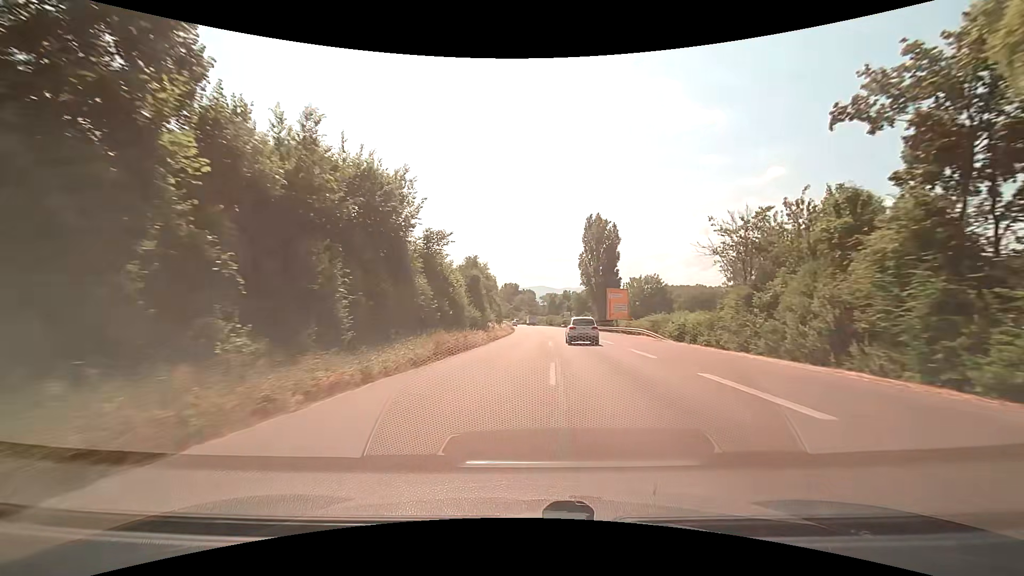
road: trunk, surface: asphalt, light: Day
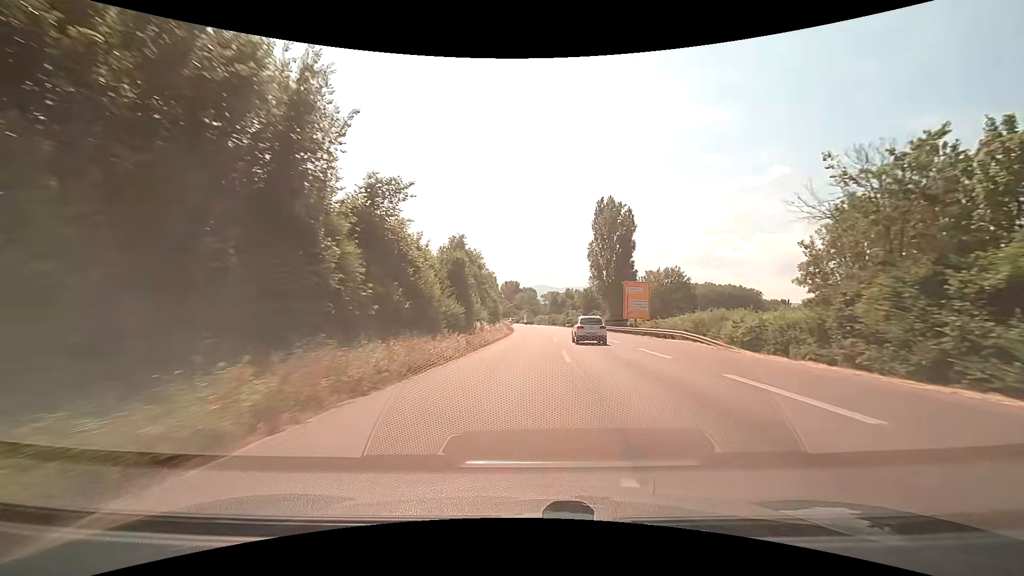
(0.0, +12.1) m; 0°
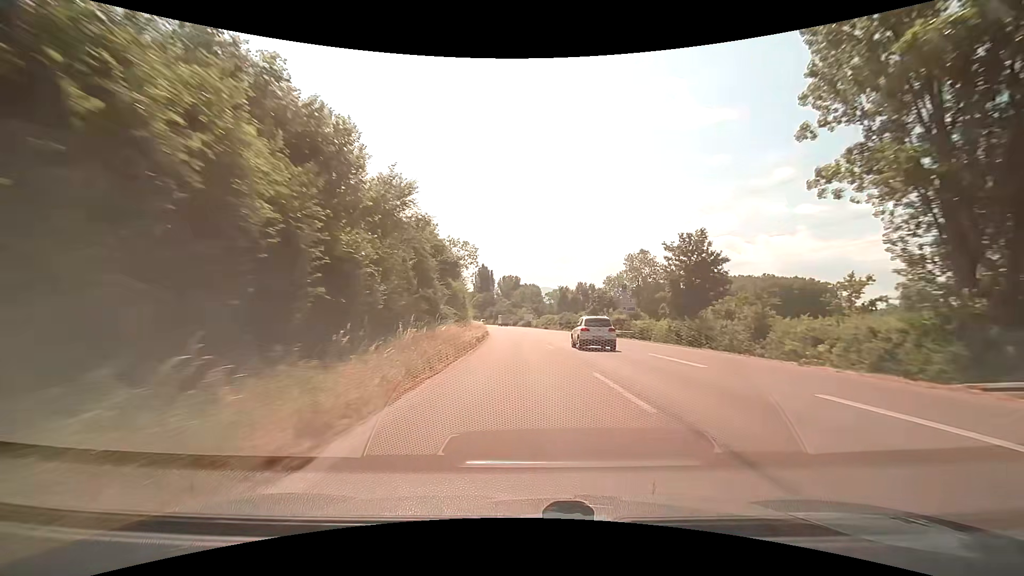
(+0.5, +63.6) m; 0°
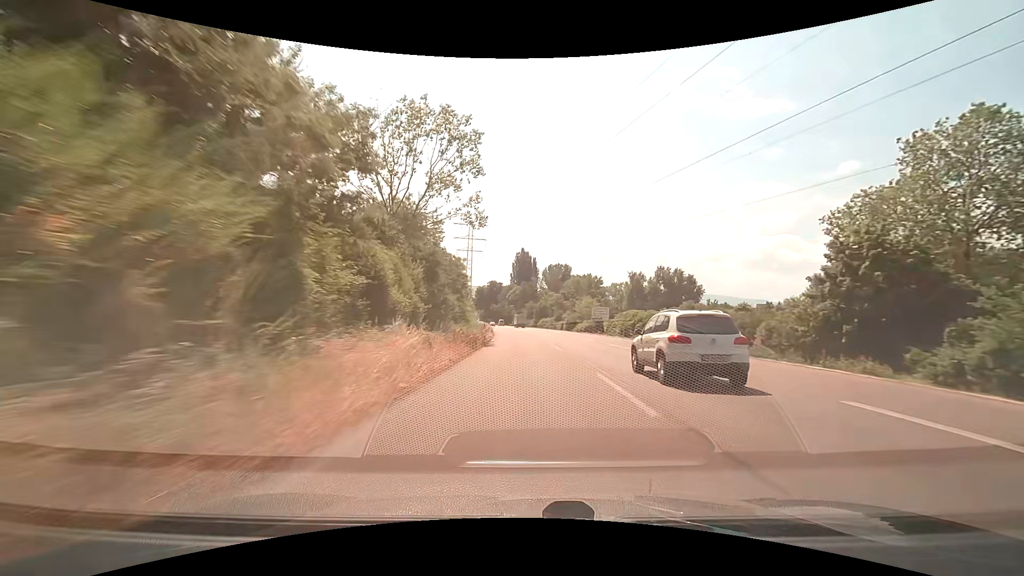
(-3.3, +72.6) m; -5°
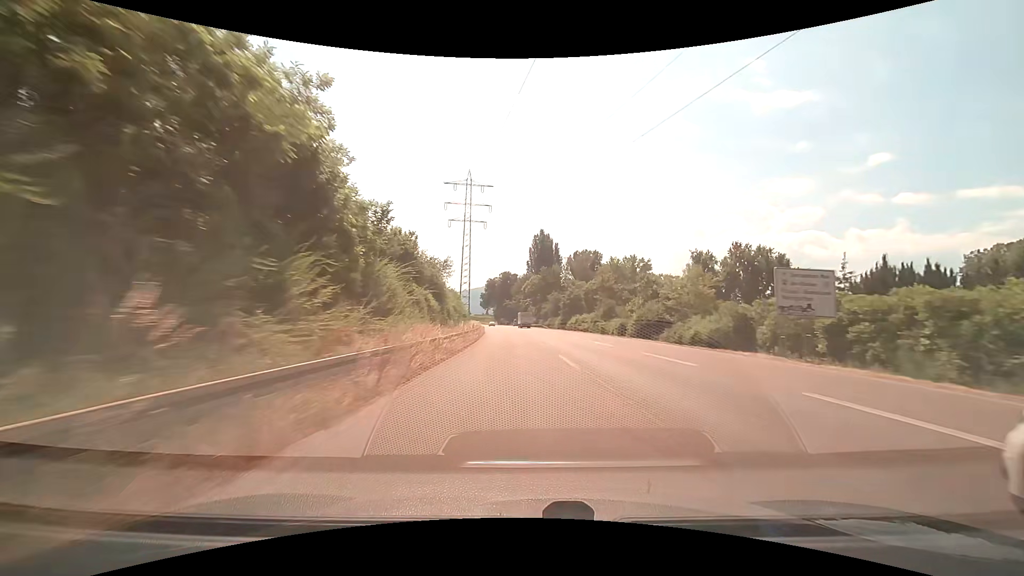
(-0.6, +47.5) m; -2°
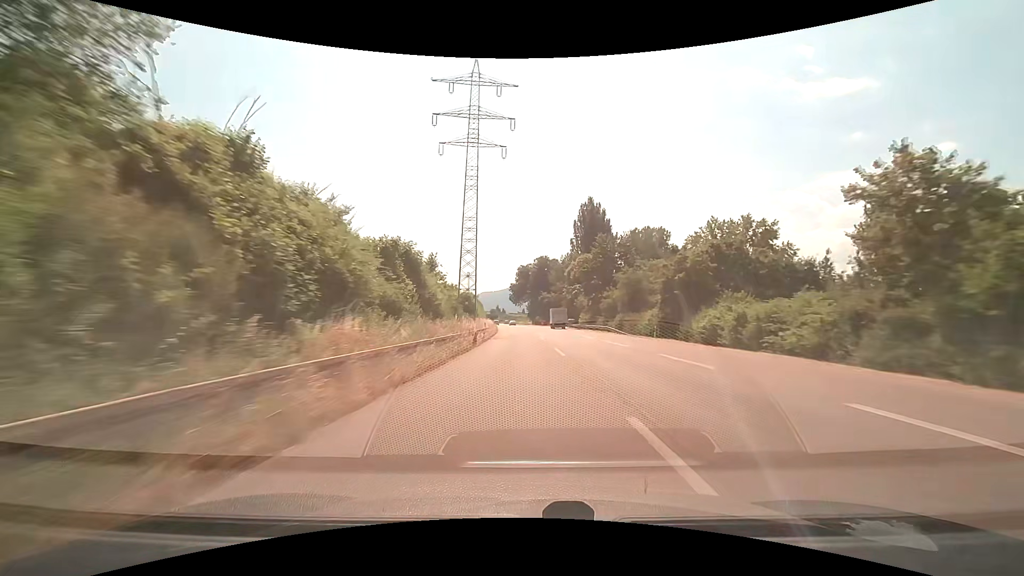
(-1.8, +49.1) m; -4°
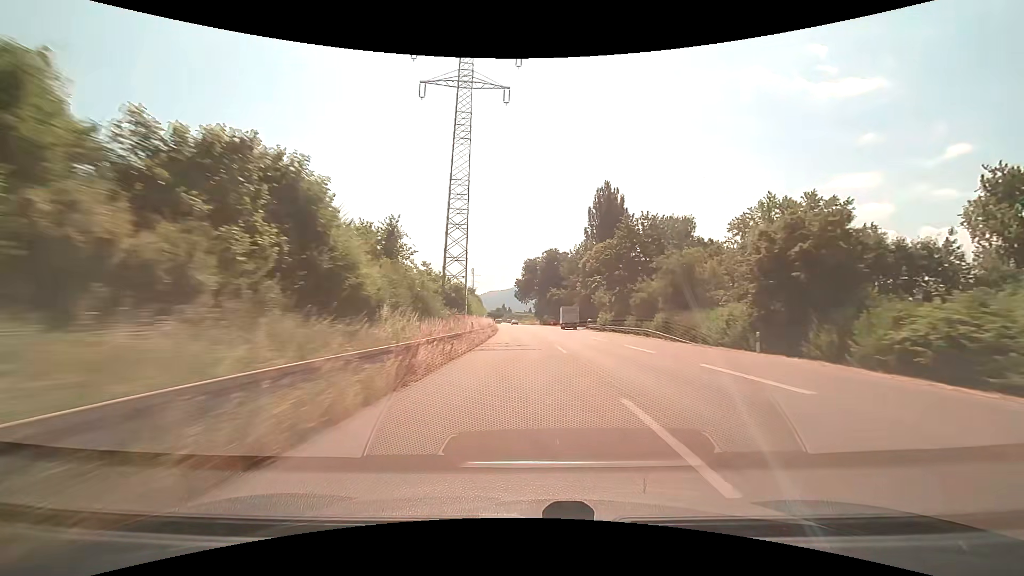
(-0.2, +16.5) m; -1°
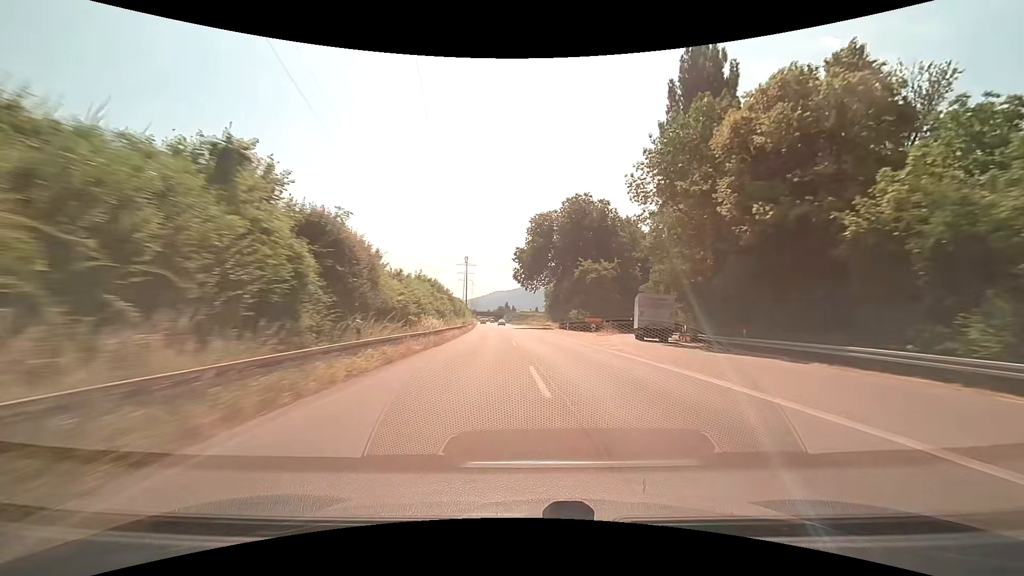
(-0.4, +66.3) m; -1°
(0, +10) (0, +20) (0, +30) (0, +40) (-1, +50) (-1, +60) (-2, +70) (-3, +80) (-4, +90) (-5, +100) m
